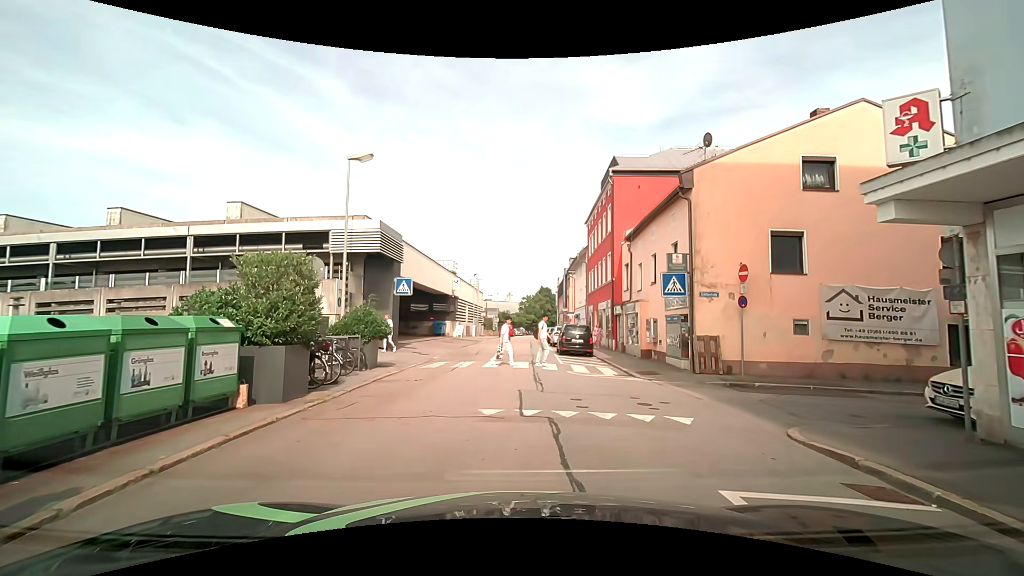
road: residential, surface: asphalt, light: Day
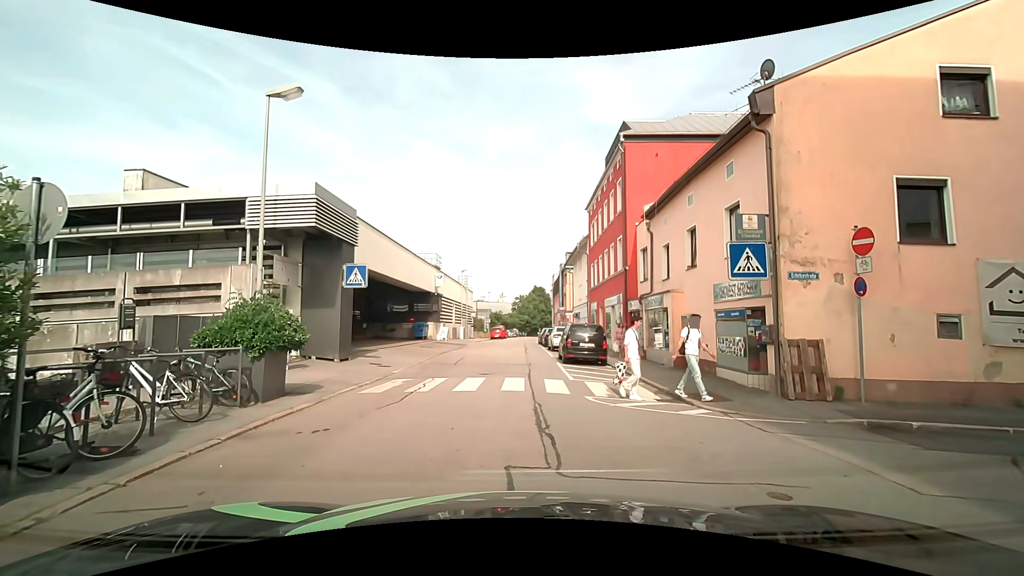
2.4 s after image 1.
(+0.1, +5.6) m; +1°
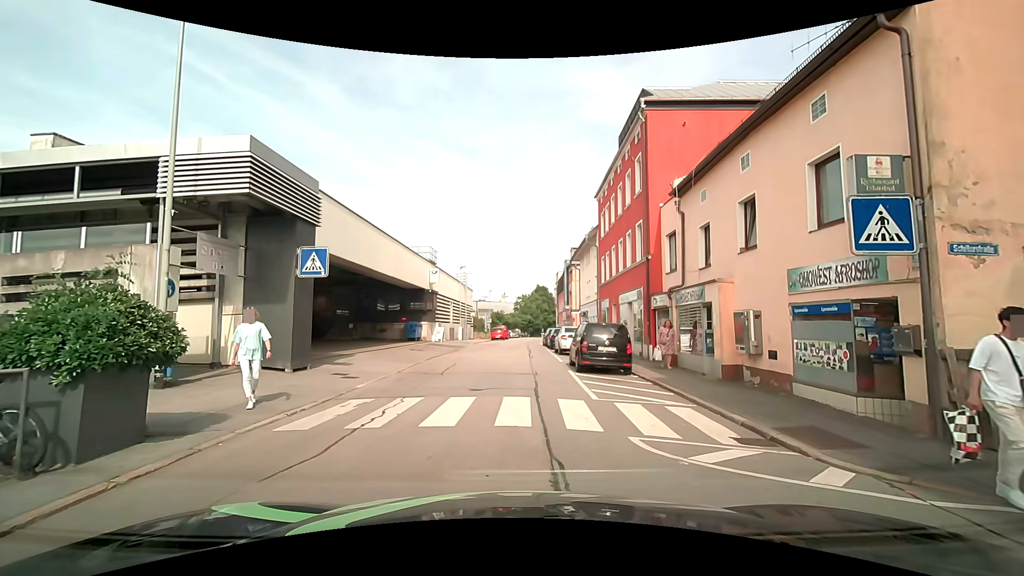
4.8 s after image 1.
(0.0, +3.8) m; +2°
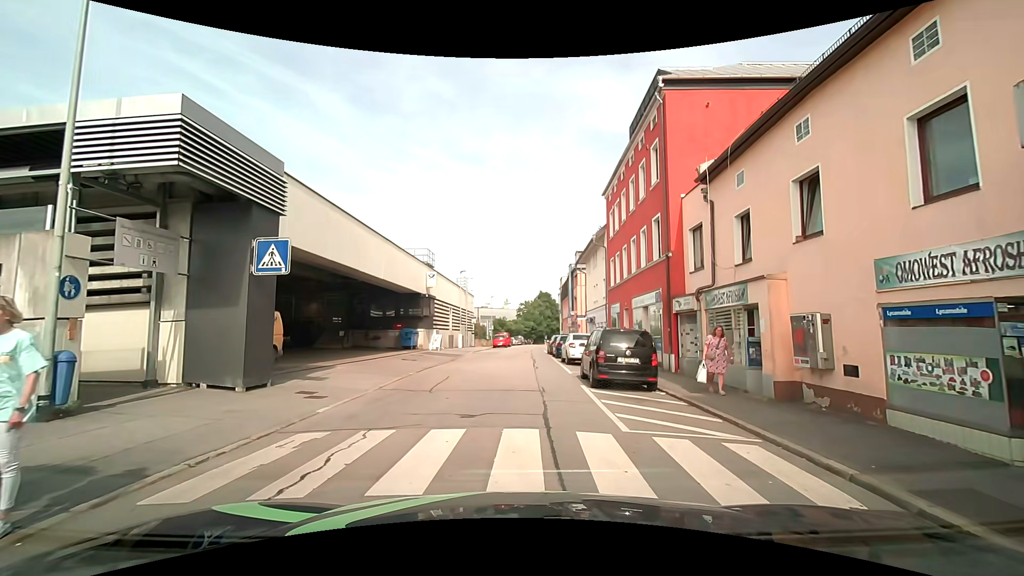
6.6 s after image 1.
(-0.1, +2.7) m; -1°
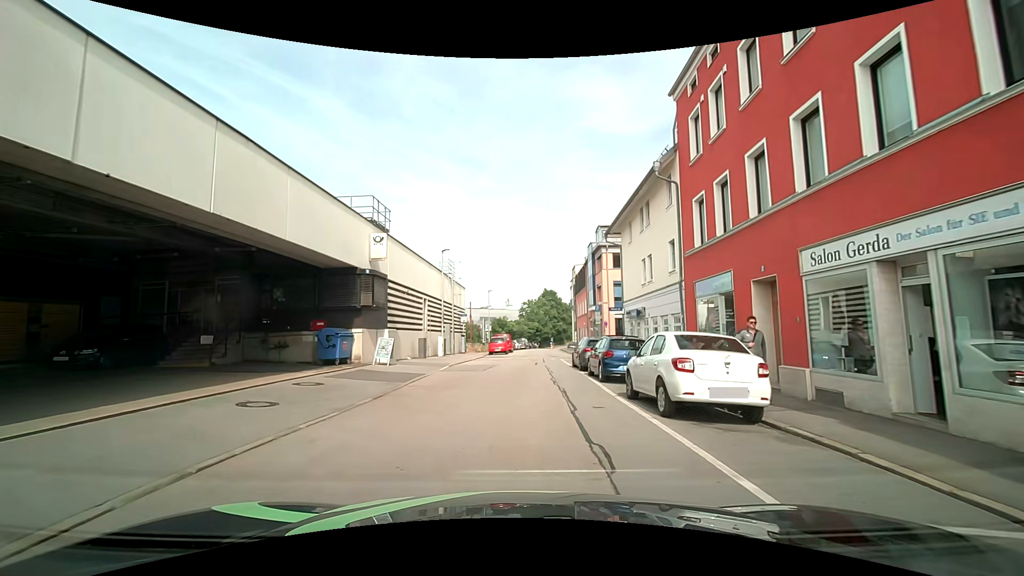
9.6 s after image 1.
(-0.6, +15.5) m; -1°
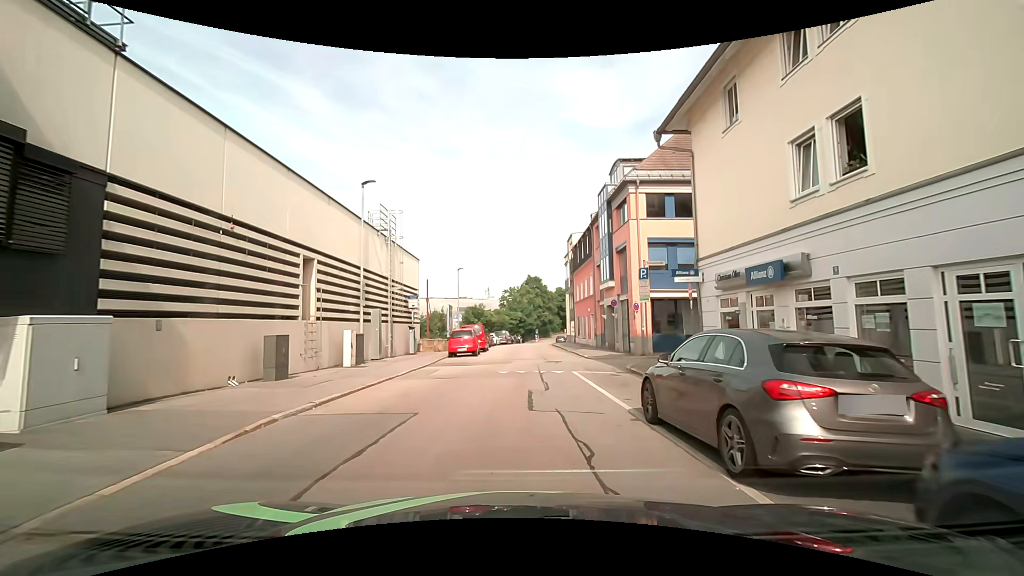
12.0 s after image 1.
(+0.1, +15.9) m; +3°
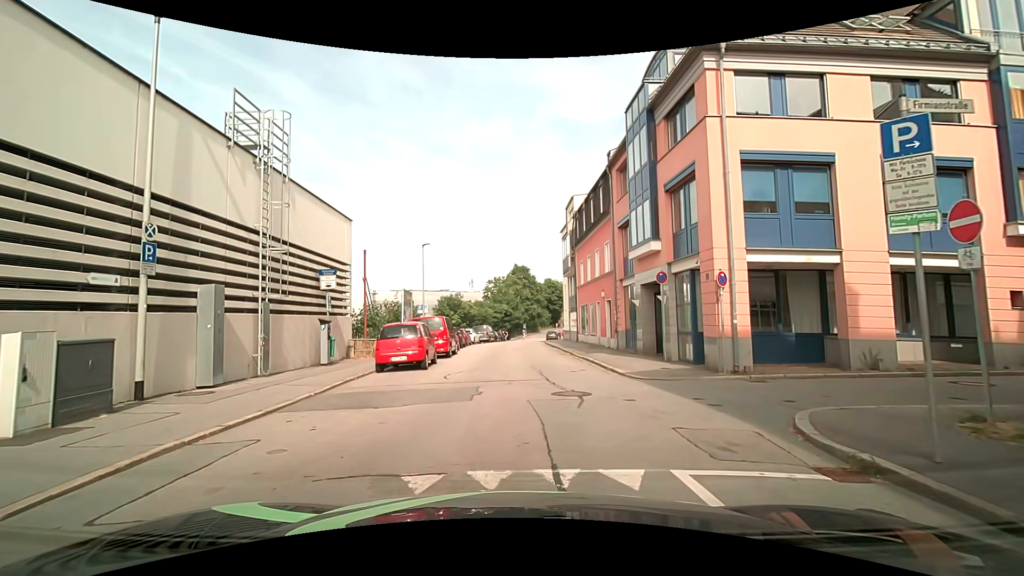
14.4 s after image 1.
(-0.1, +11.7) m; 0°
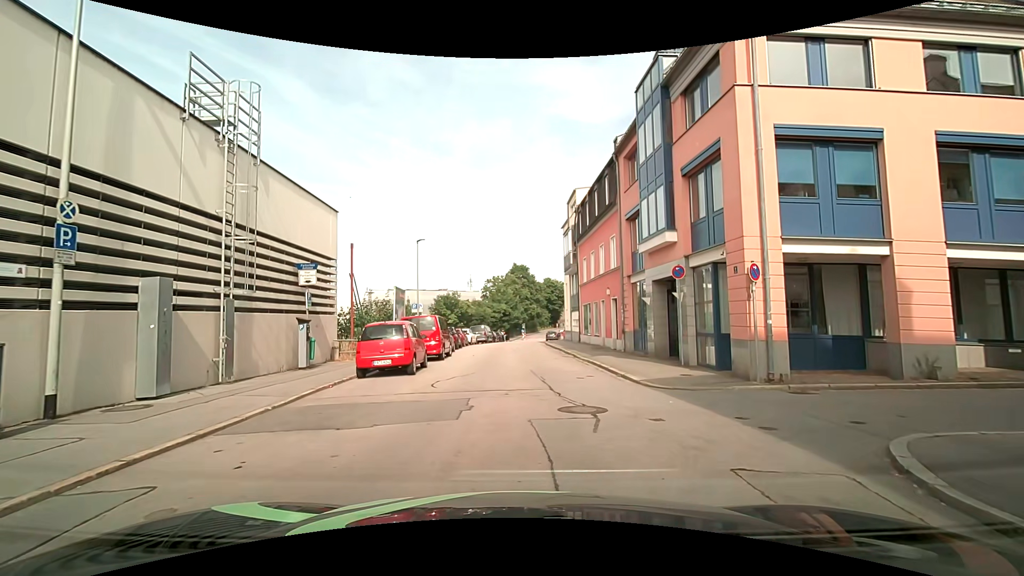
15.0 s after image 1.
(0.0, +1.7) m; +1°
